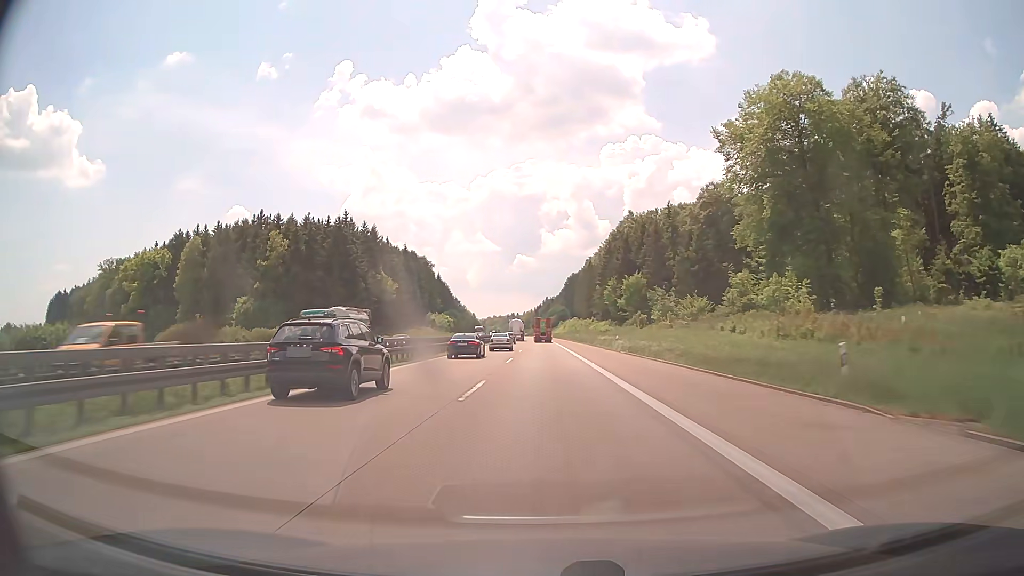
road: motorway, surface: concrete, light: Day
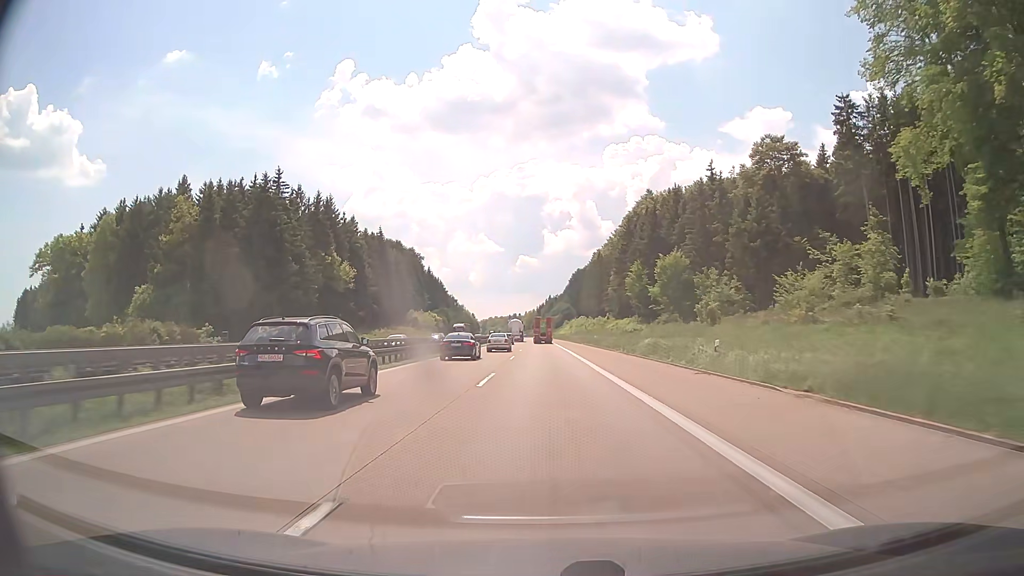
(-0.1, +32.1) m; 0°
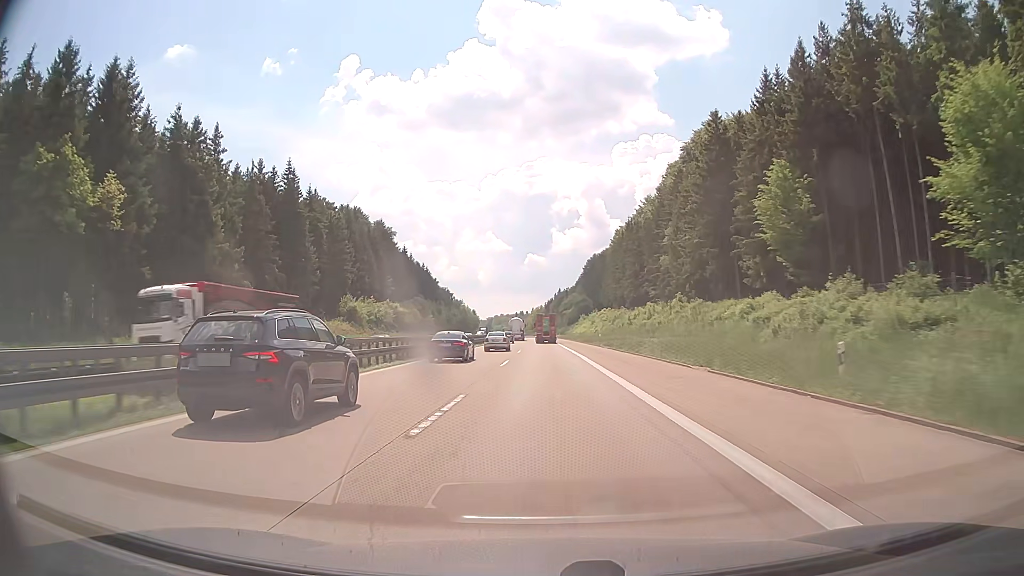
(-0.3, +62.5) m; -1°
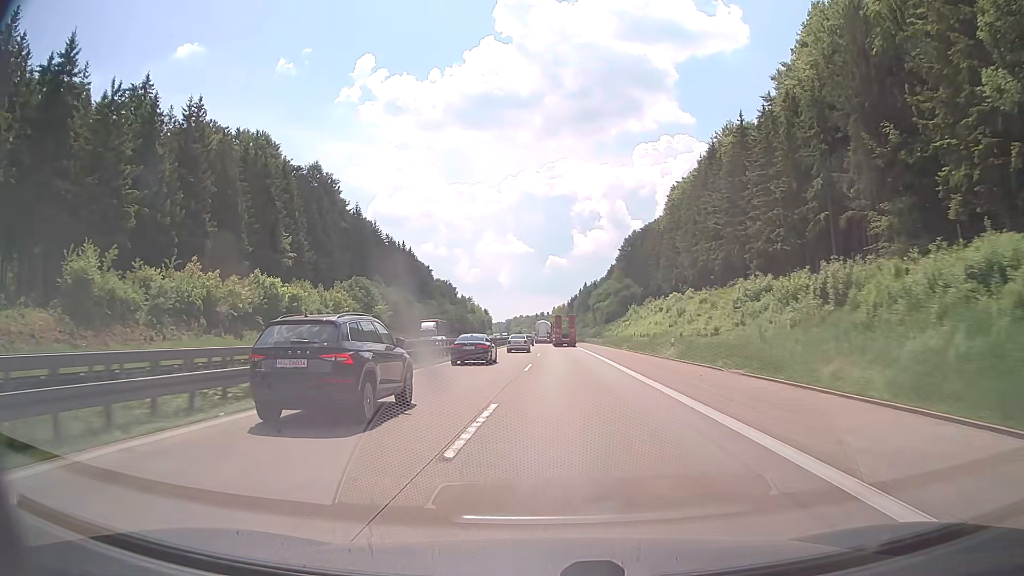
(-1.0, +73.0) m; -2°
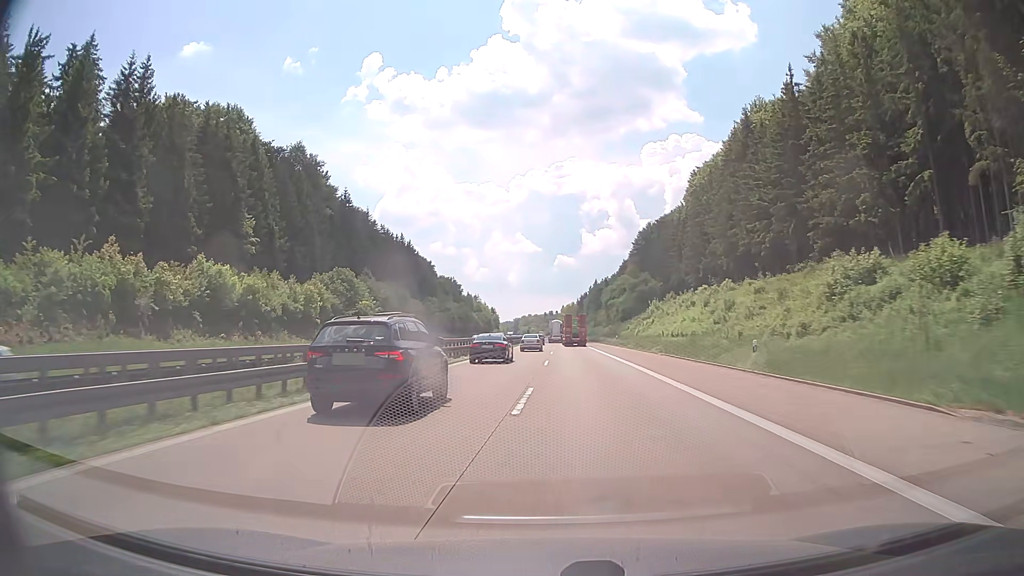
(-0.2, +14.1) m; -1°
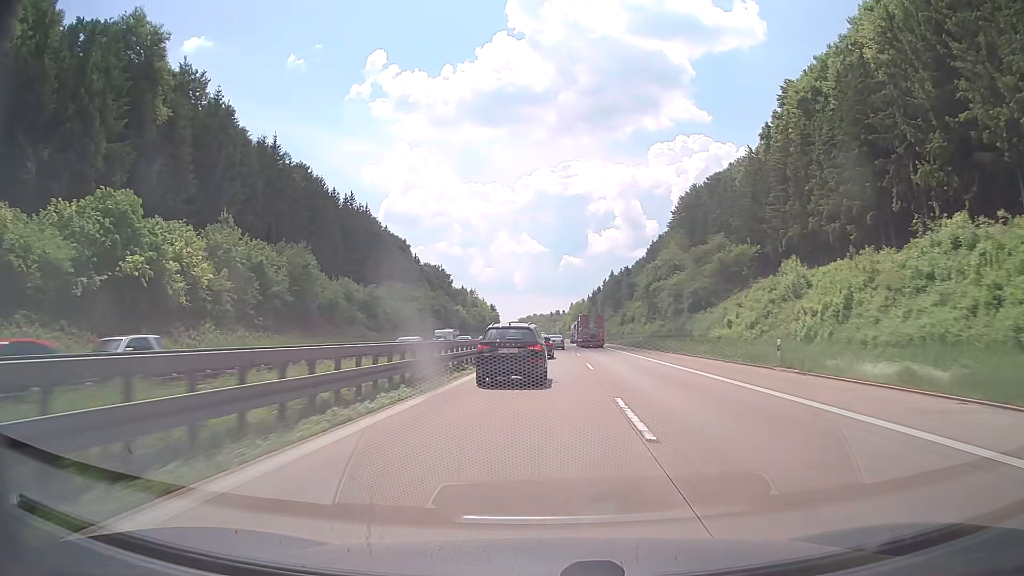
(-0.6, +56.7) m; -1°
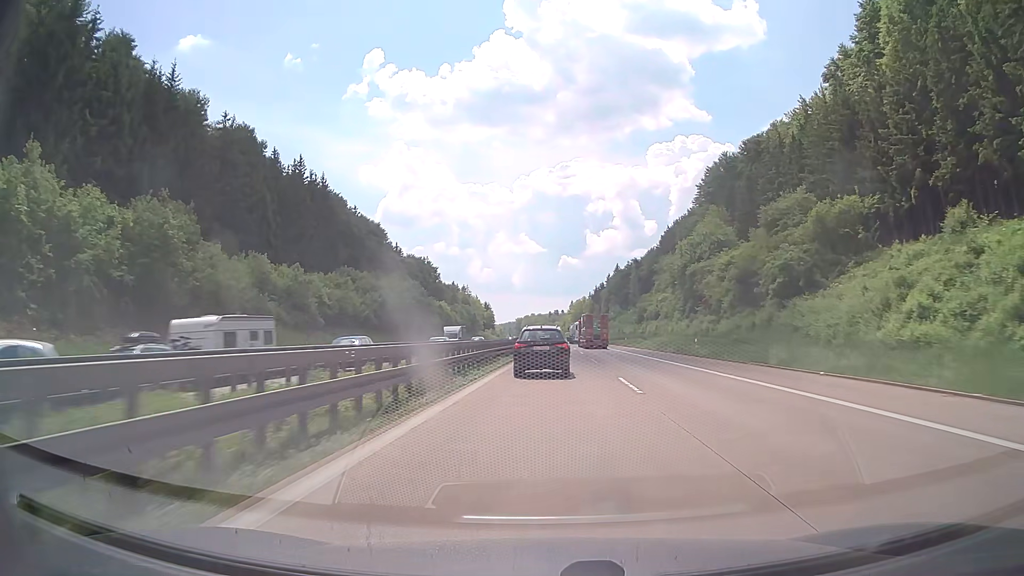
(0.0, +29.0) m; 0°
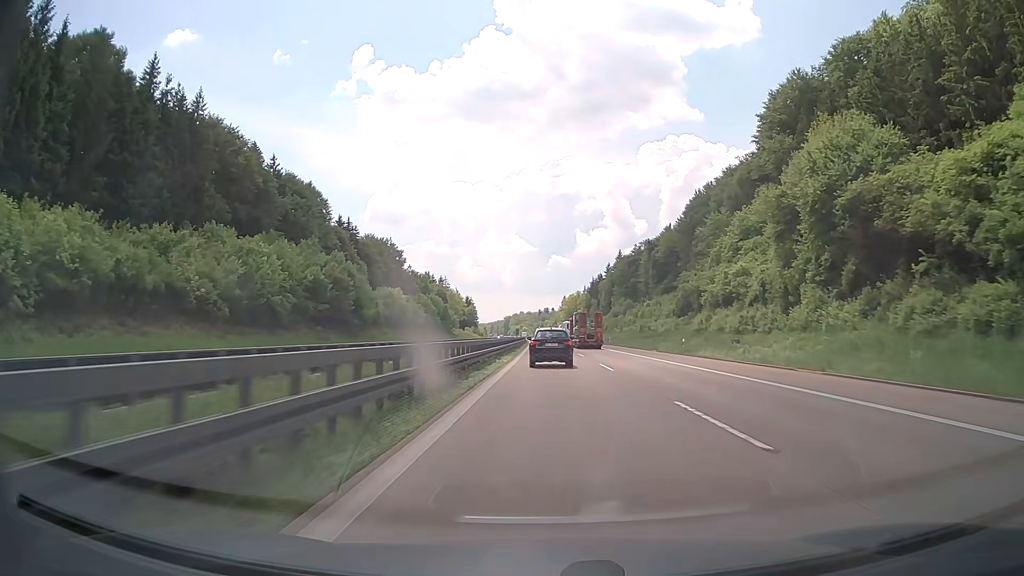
(+0.2, +44.0) m; +1°
(0, +10) (0, +20) (0, +30) (0, +40) (0, +50) (+1, +60) (+1, +70) (0, +80) (0, +90) (0, +100) m
